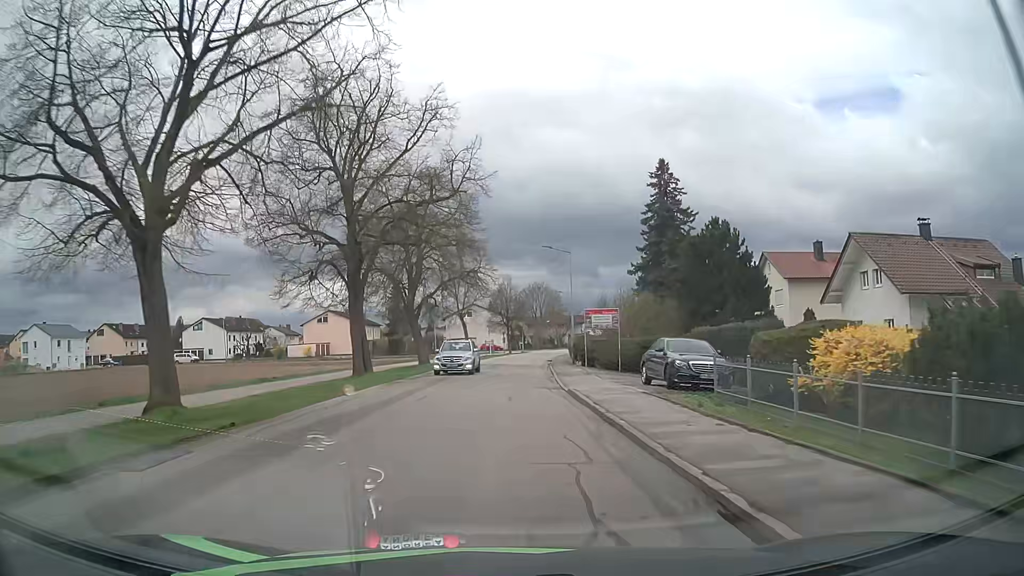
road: unclassified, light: Day
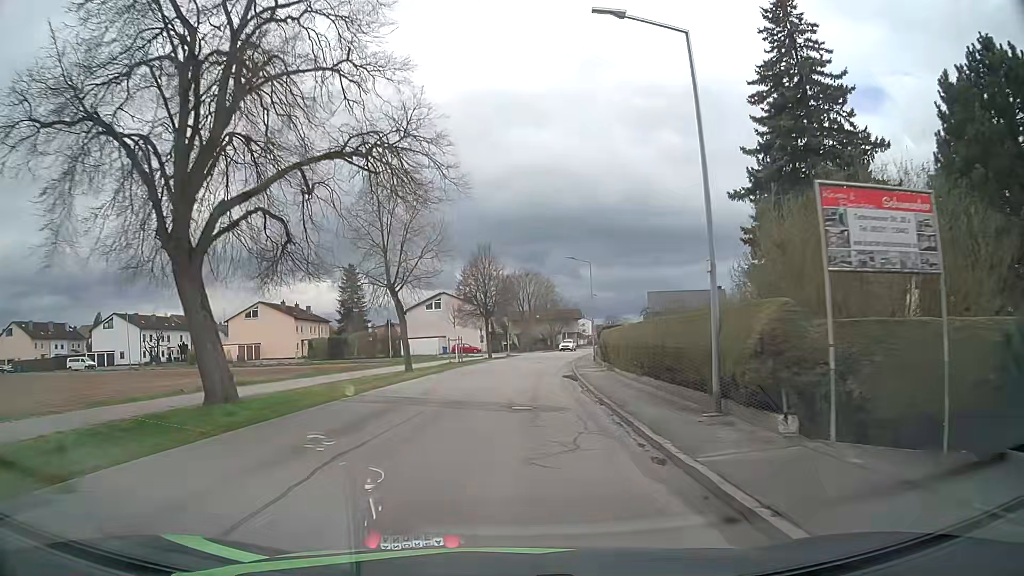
(+0.4, +30.3) m; +2°
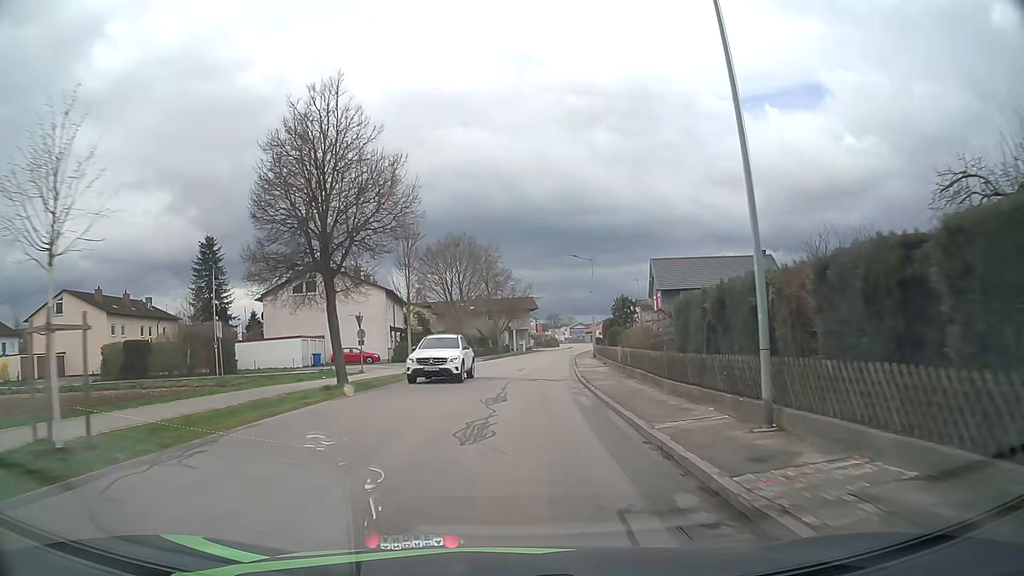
(+1.7, +38.3) m; +6°
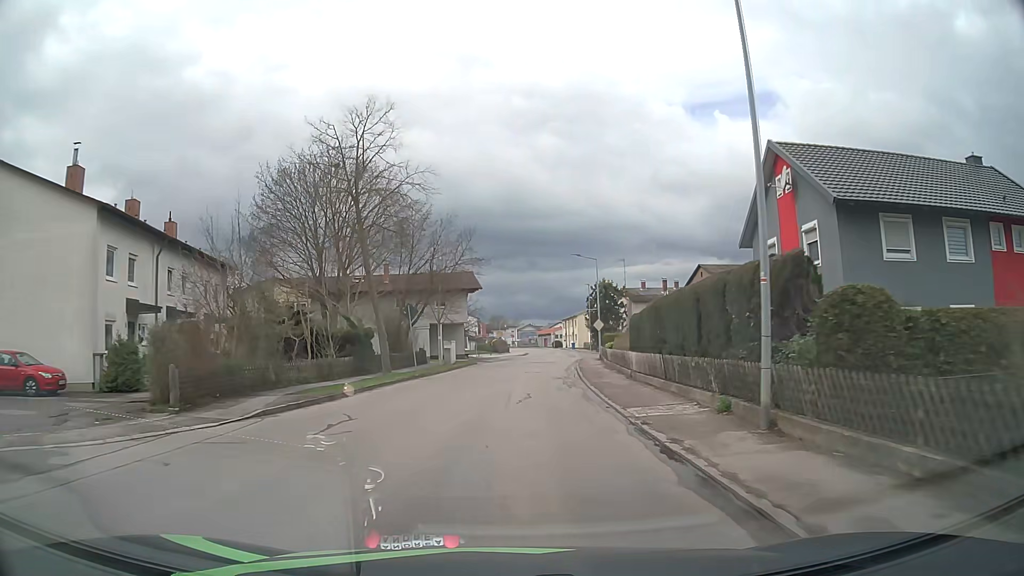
(+1.4, +38.5) m; +4°
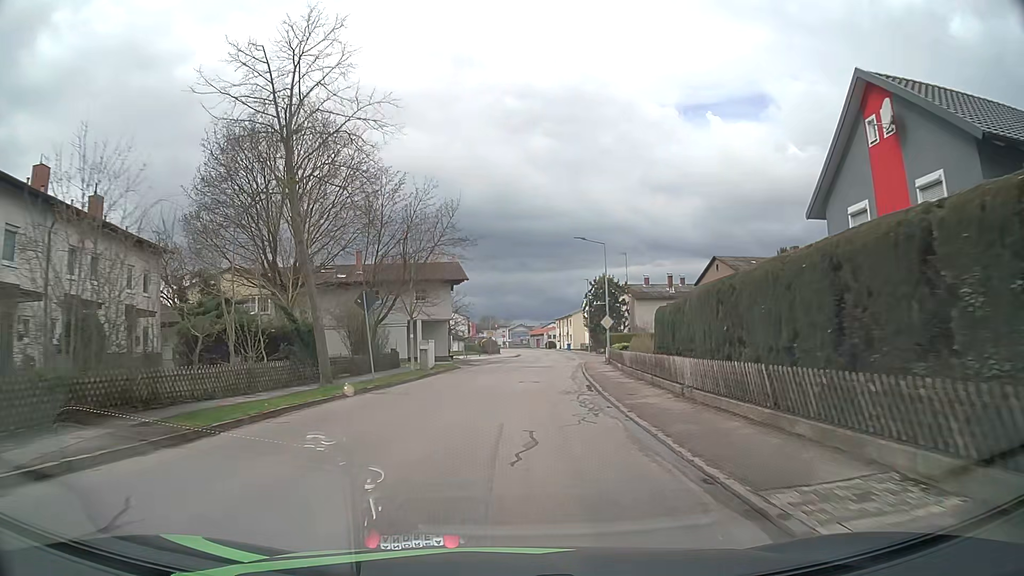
(0.0, +7.7) m; +1°
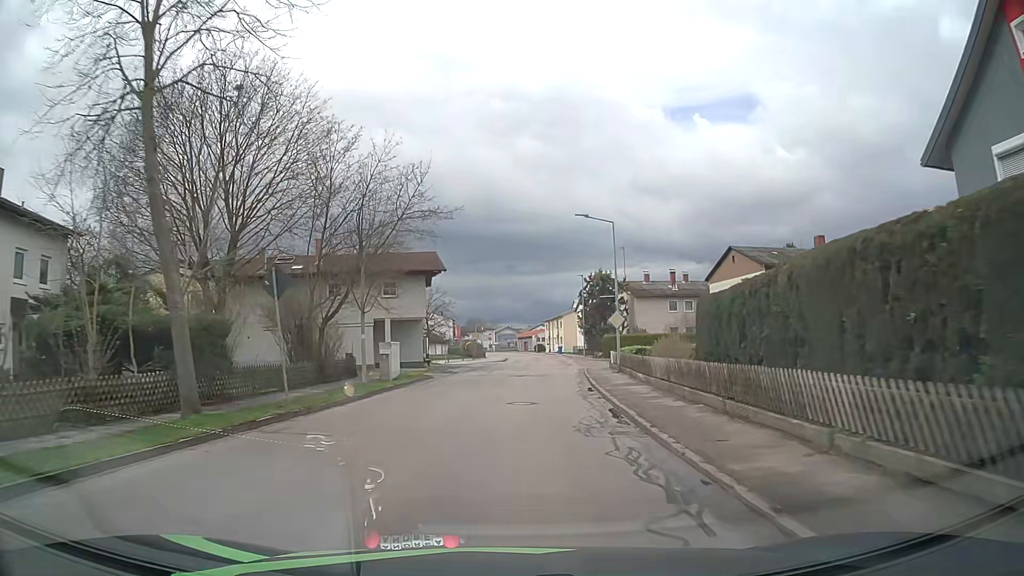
(+0.1, +7.6) m; +1°
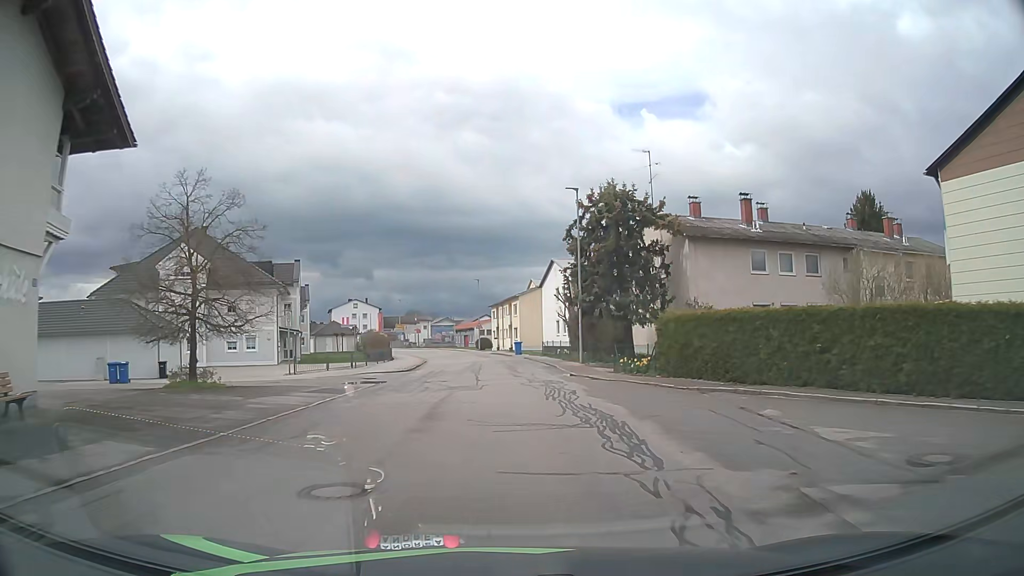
(+2.1, +37.7) m; +5°
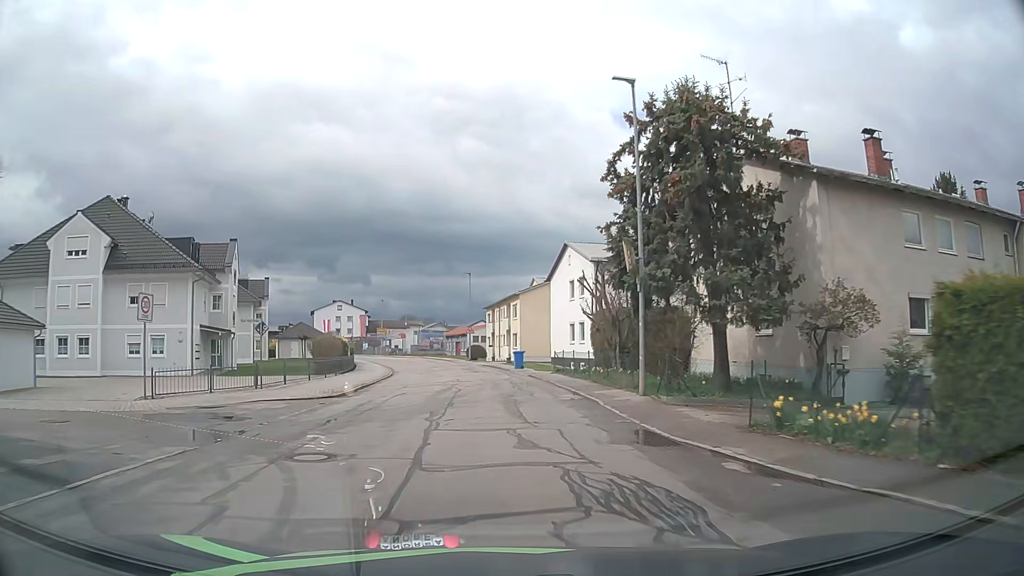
(+0.1, +14.8) m; 0°
(0, +10) (0, +20) (-1, +30) (-2, +40) (-4, +50) (-6, +60) (-8, +69) (-11, +79) (-15, +88) (-20, +97) m
